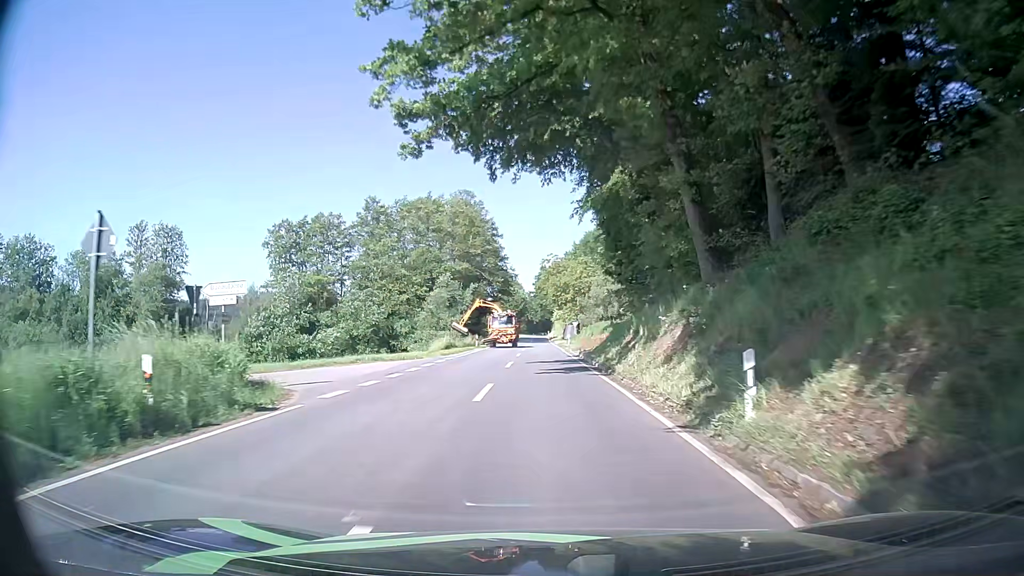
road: secondary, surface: asphalt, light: Day
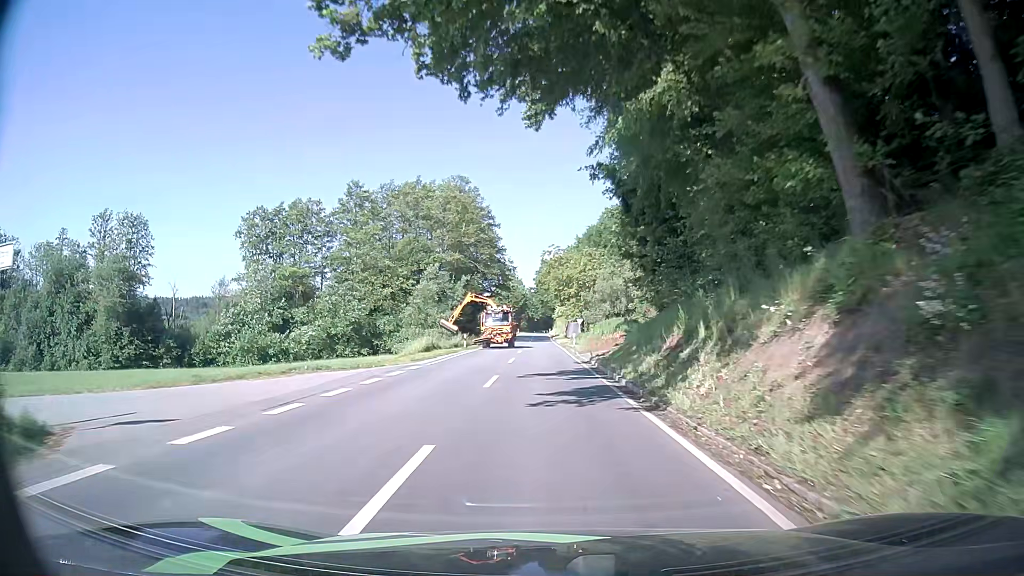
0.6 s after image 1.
(0.0, +8.7) m; 0°
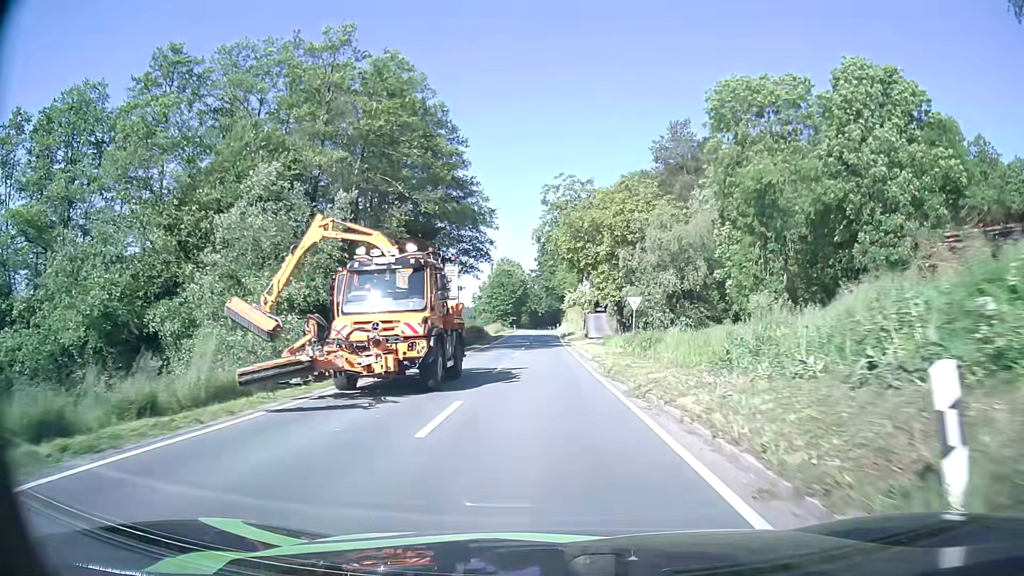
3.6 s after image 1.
(-0.4, +43.5) m; -1°
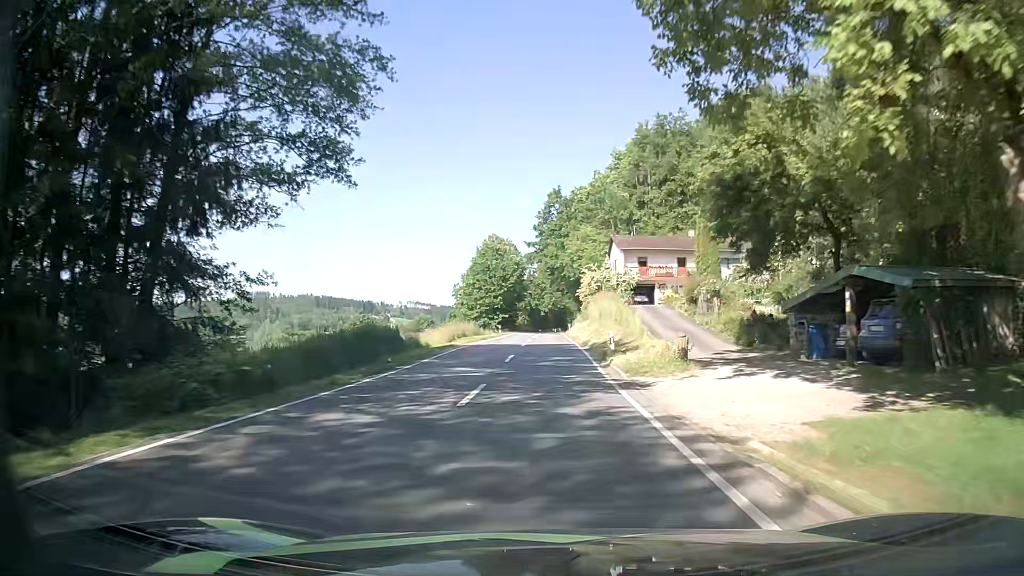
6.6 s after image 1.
(+0.1, +44.9) m; 0°
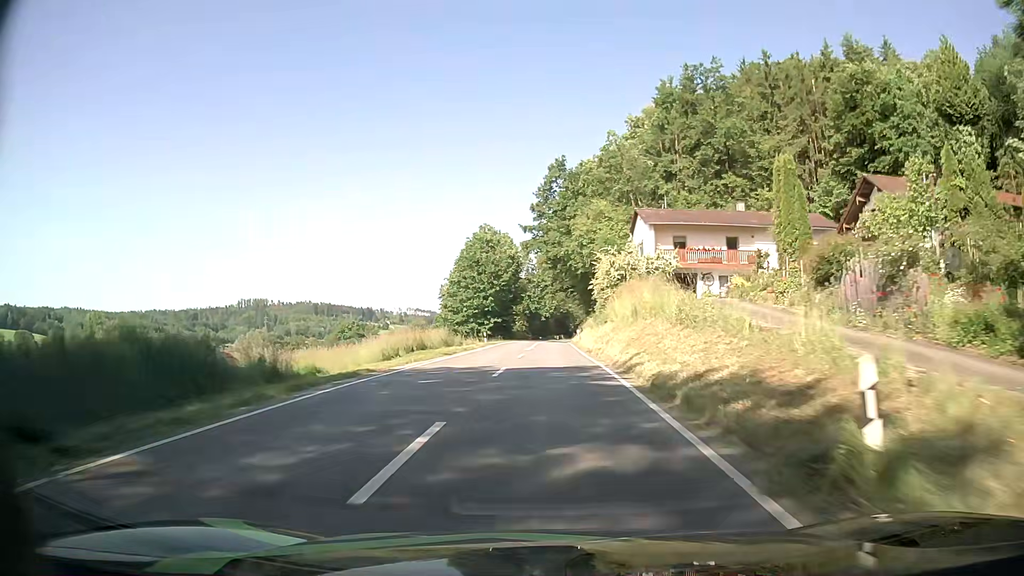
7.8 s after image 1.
(+0.1, +18.6) m; 0°
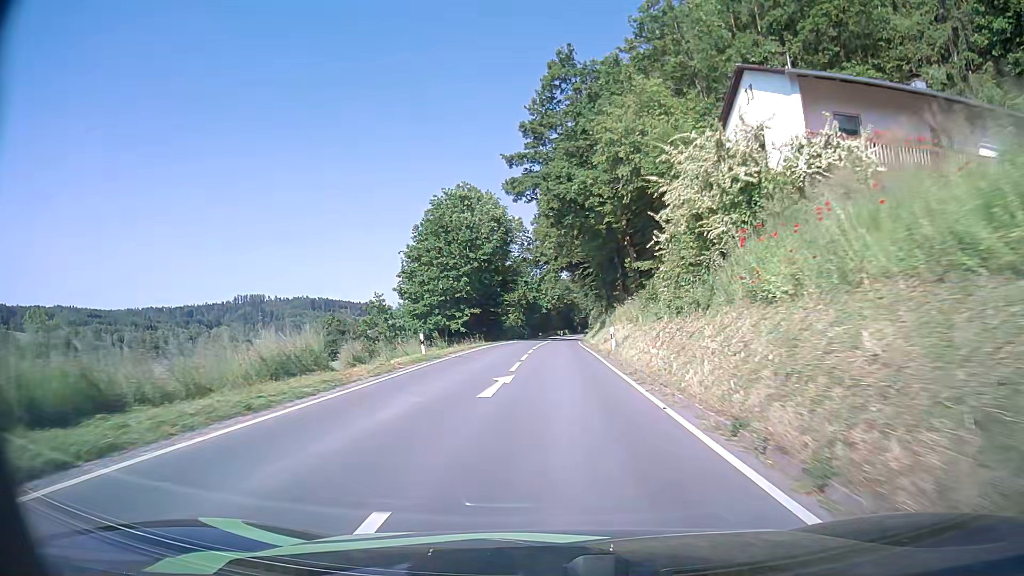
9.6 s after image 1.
(0.0, +28.2) m; 0°
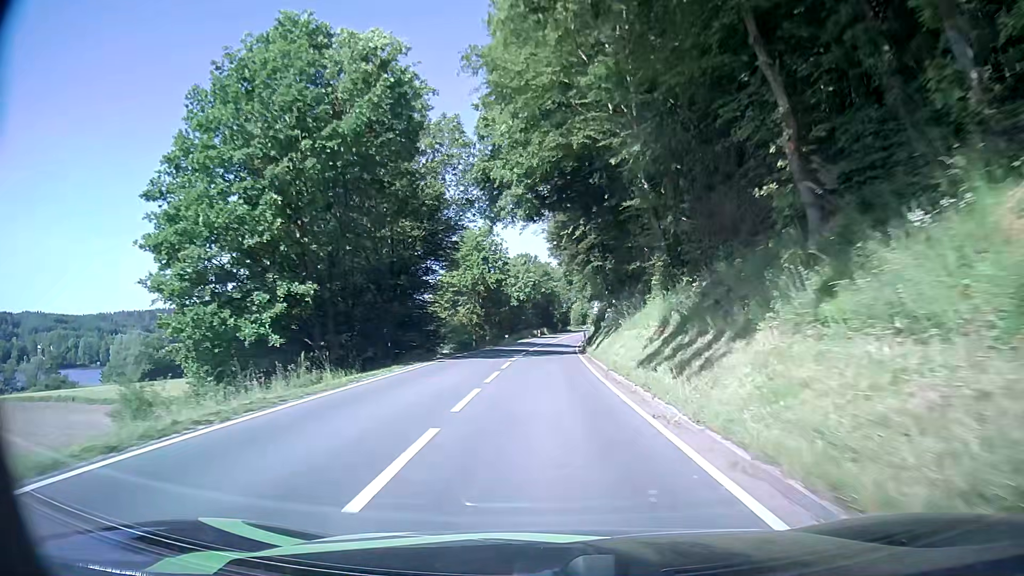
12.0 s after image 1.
(+0.4, +38.3) m; +2°
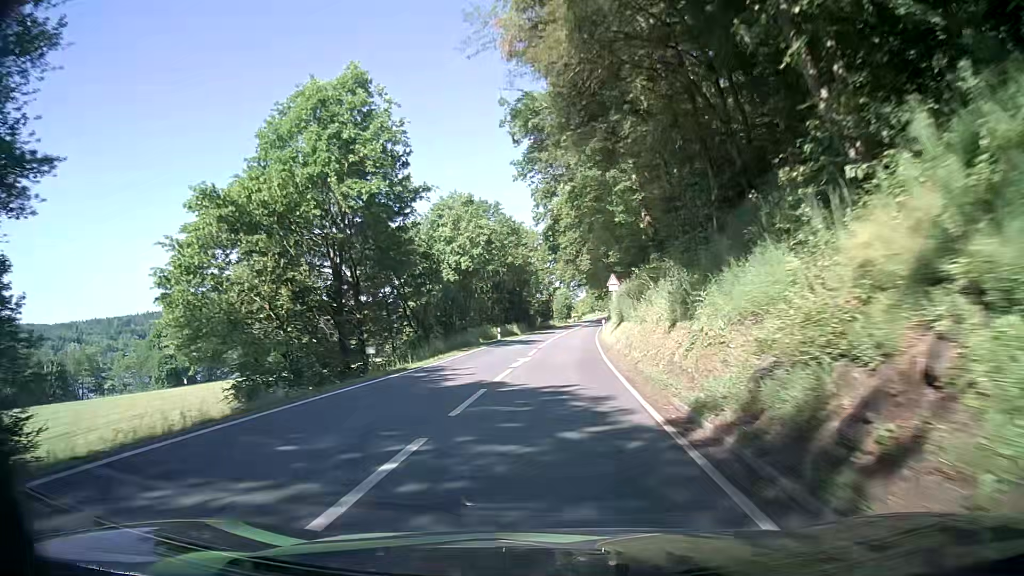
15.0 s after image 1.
(+0.8, +48.9) m; +1°
